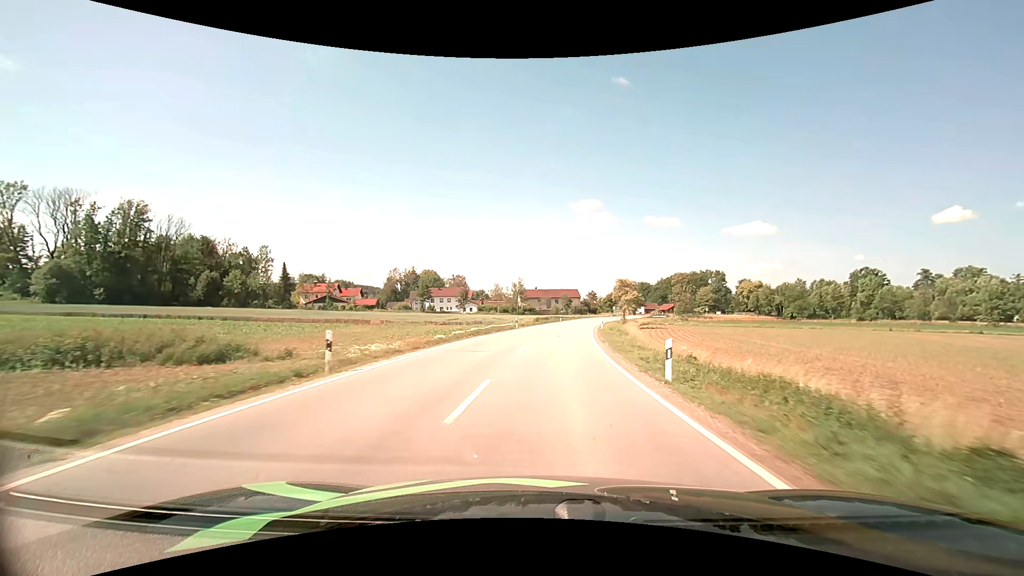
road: secondary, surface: asphalt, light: Day
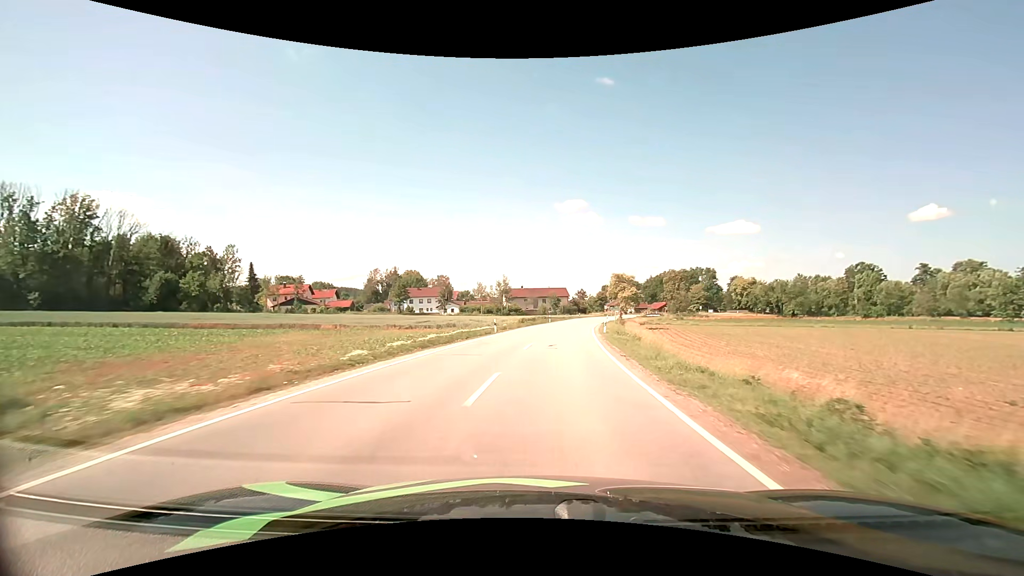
(+0.1, +10.0) m; +1°
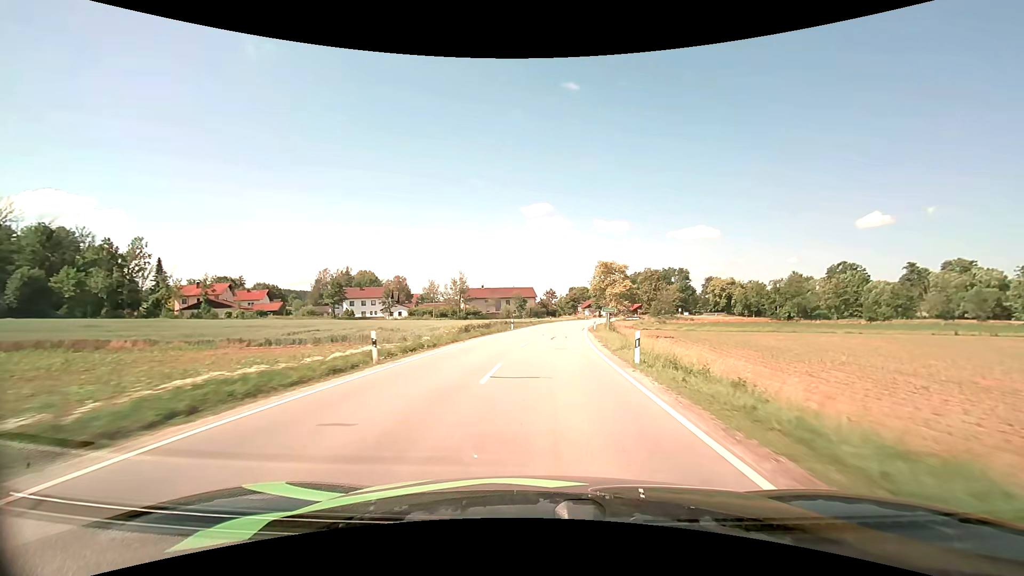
(+0.7, +20.4) m; +4°
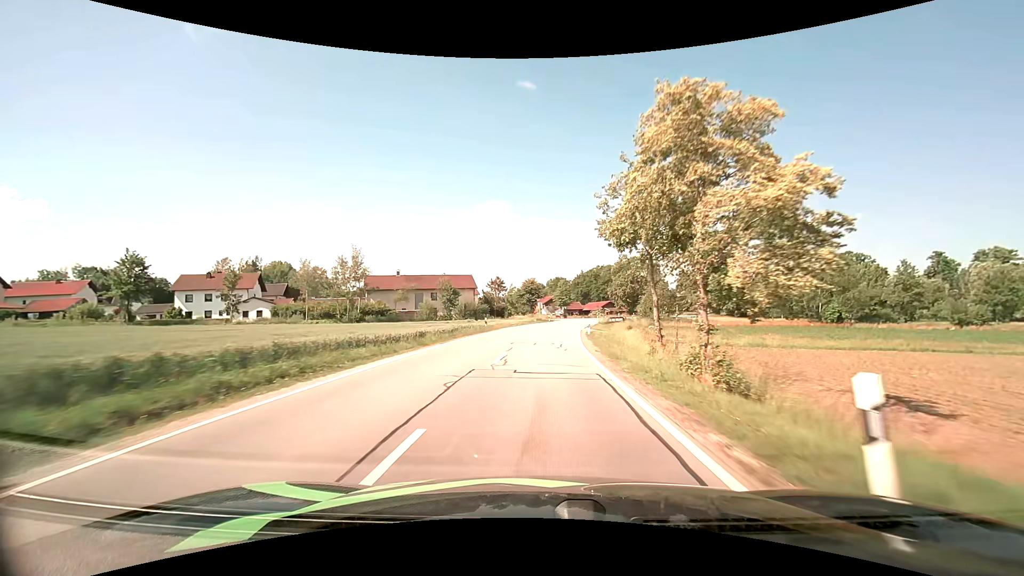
(+2.3, +41.3) m; +6°
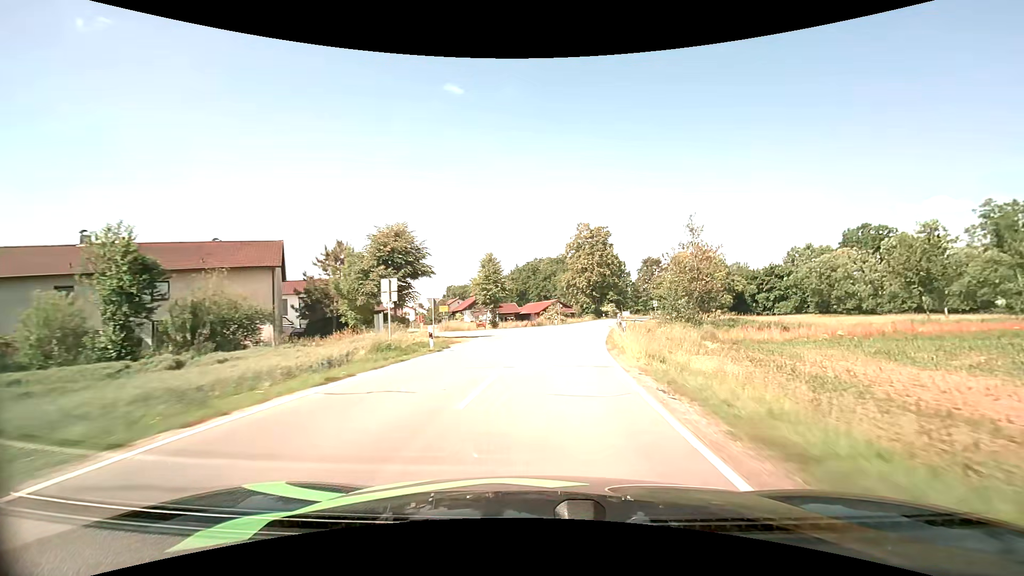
(+2.8, +51.5) m; +7°
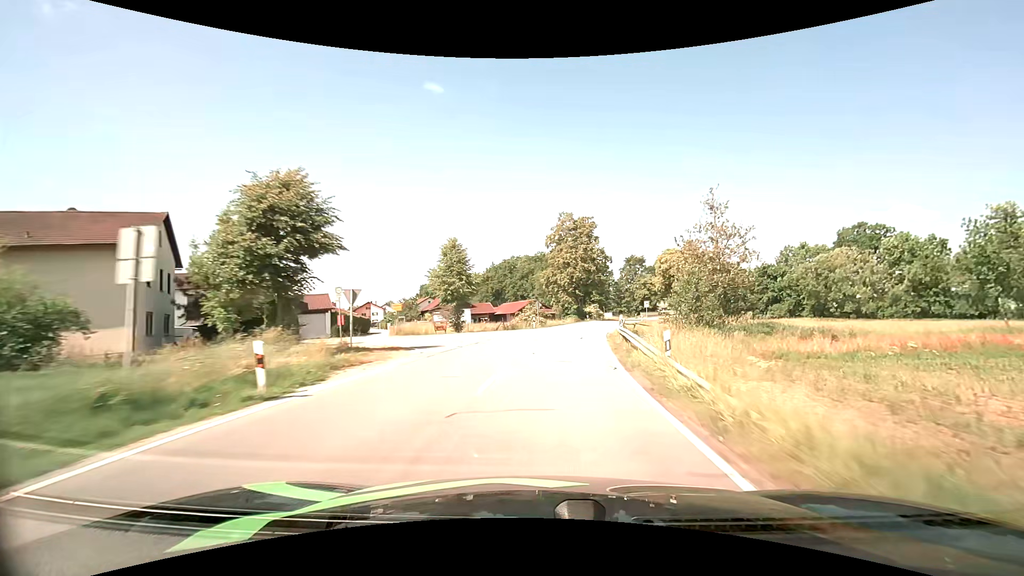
(+0.2, +10.4) m; +2°
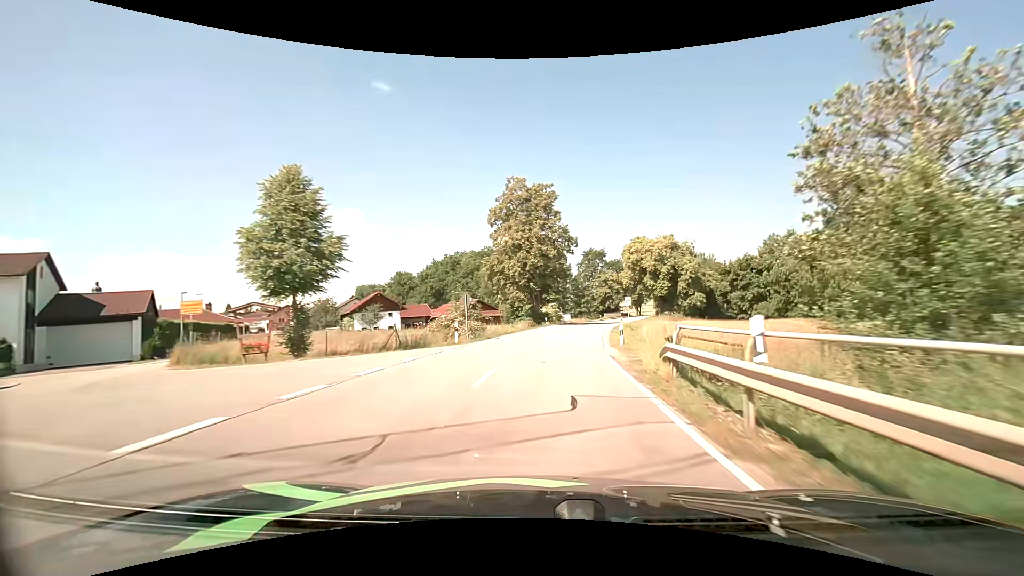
(+1.1, +21.1) m; +6°
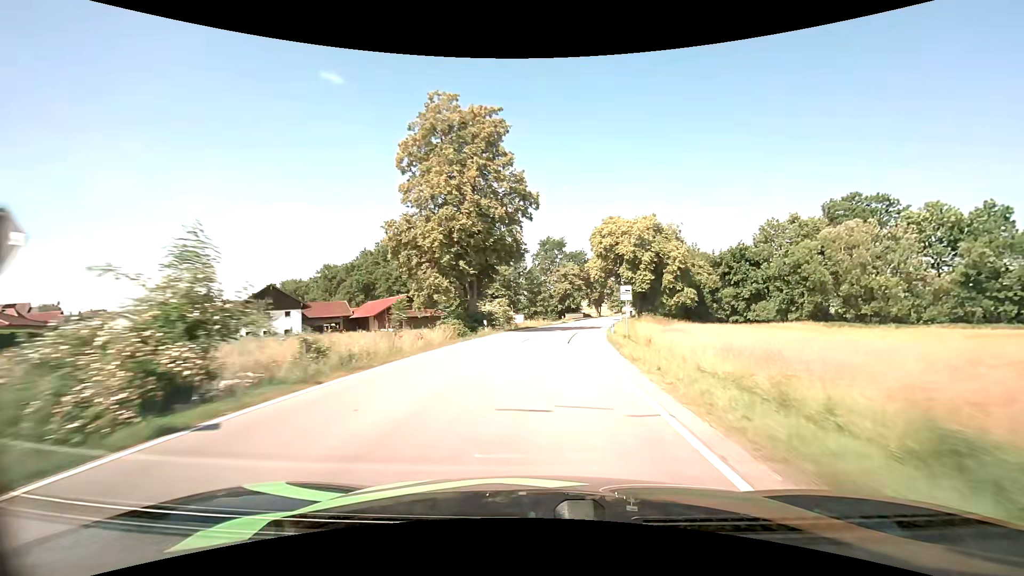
(+0.9, +21.5) m; +5°
(0, +10) (+1, +20) (+2, +30) (+3, +40) (+5, +50) (+7, +60) (+9, +69) (+11, +79) (+13, +89) (+15, +99) m
